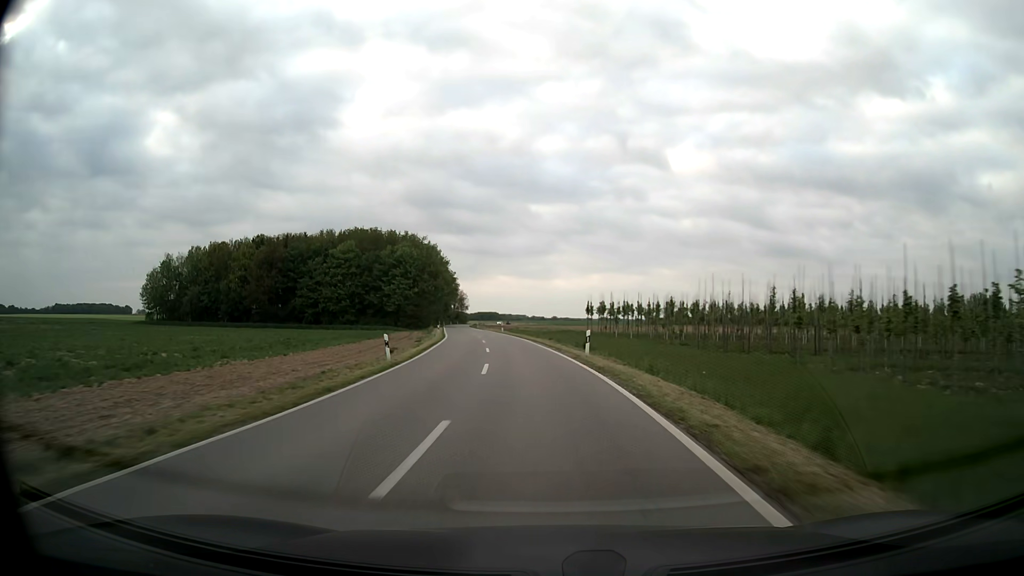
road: unclassified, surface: asphalt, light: Day
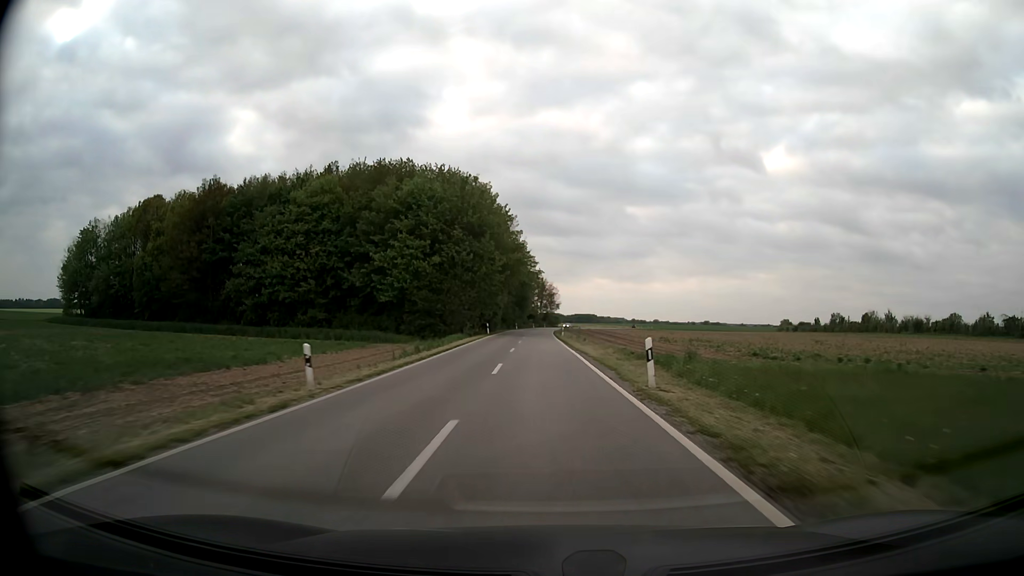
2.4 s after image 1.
(-4.9, +60.5) m; -8°
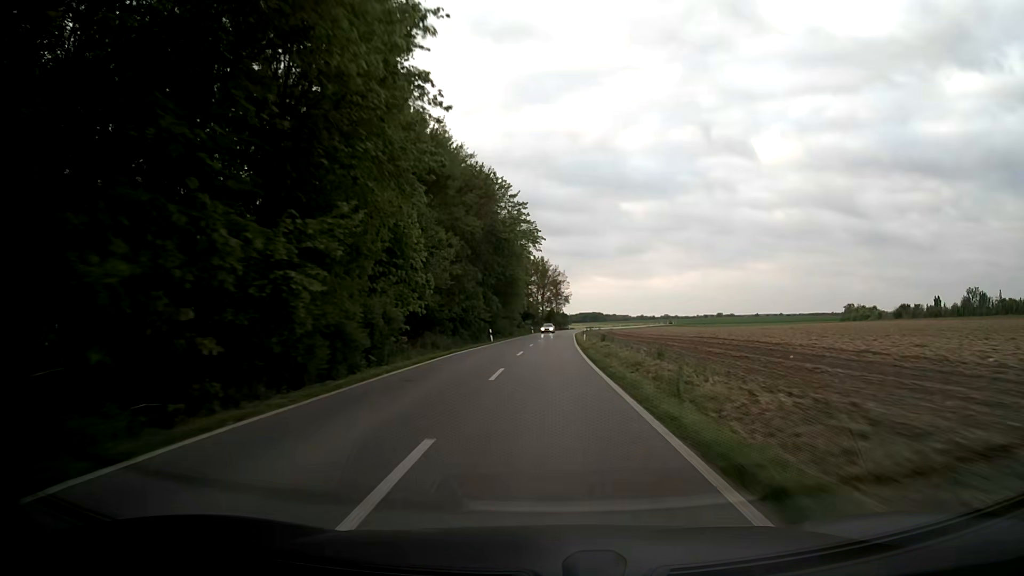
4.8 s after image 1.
(-0.7, +62.2) m; 0°
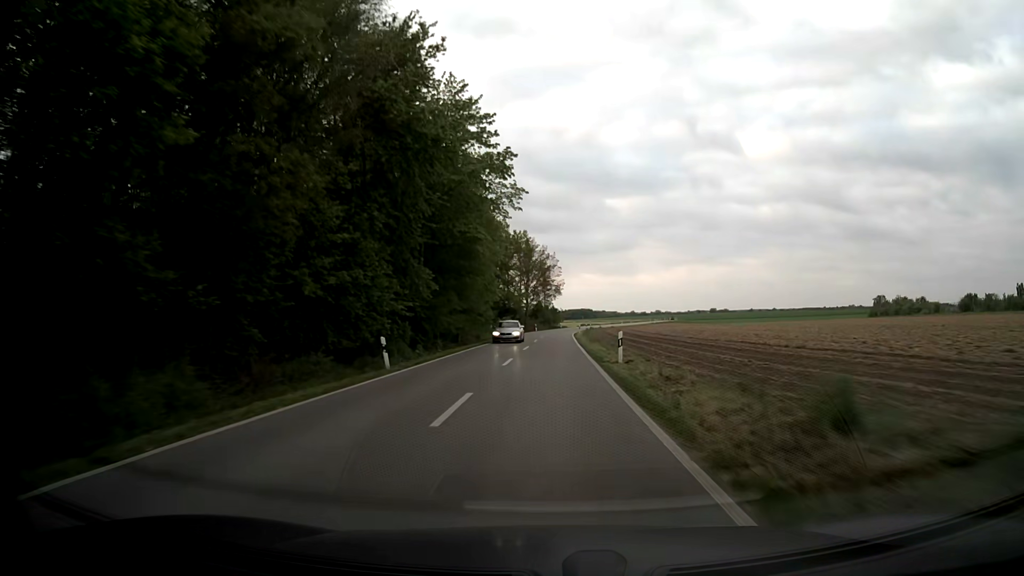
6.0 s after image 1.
(+0.2, +31.2) m; +1°
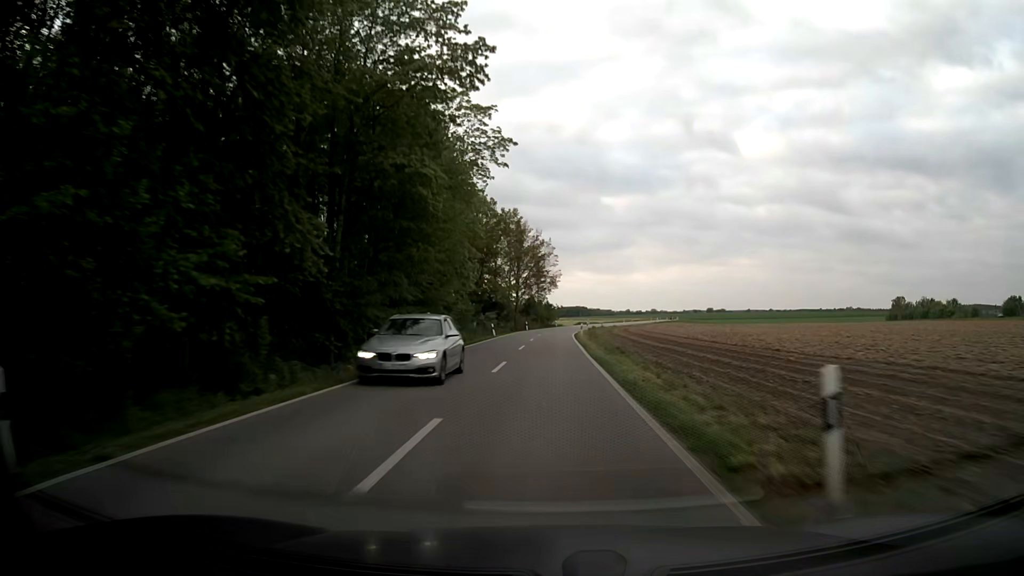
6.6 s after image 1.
(+0.1, +15.6) m; +1°
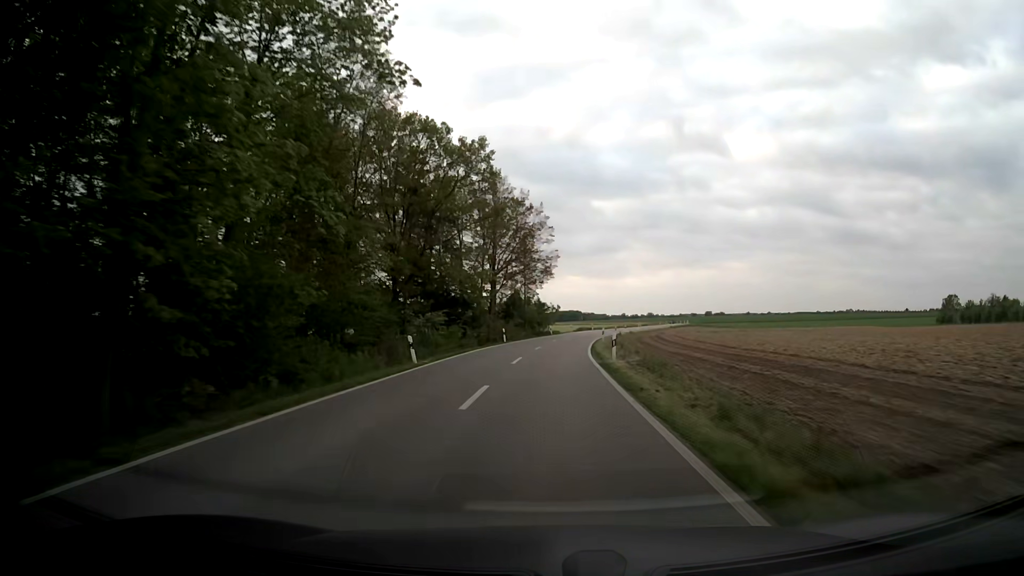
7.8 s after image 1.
(+0.1, +31.0) m; +1°
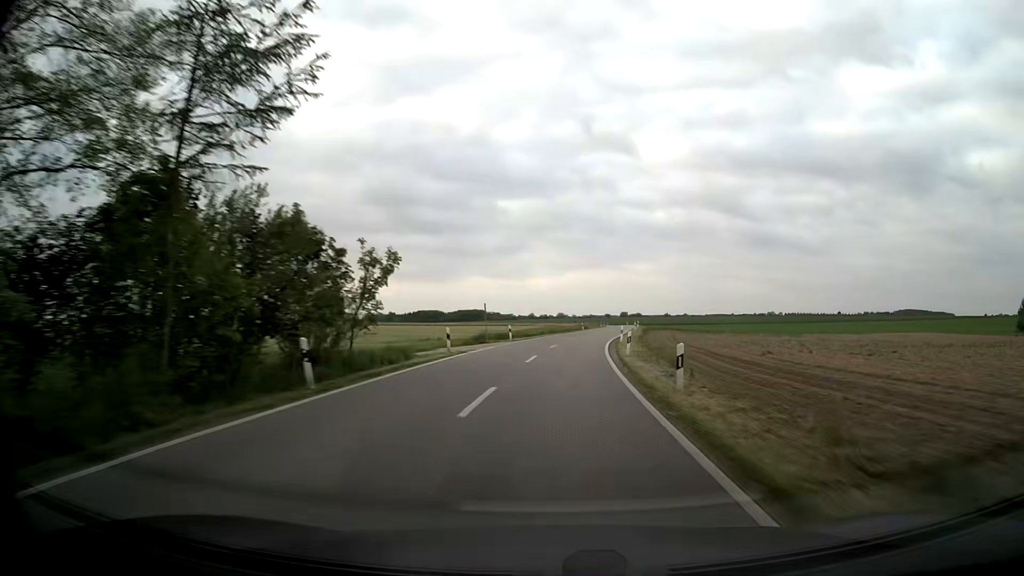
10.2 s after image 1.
(+2.9, +61.4) m; +7°
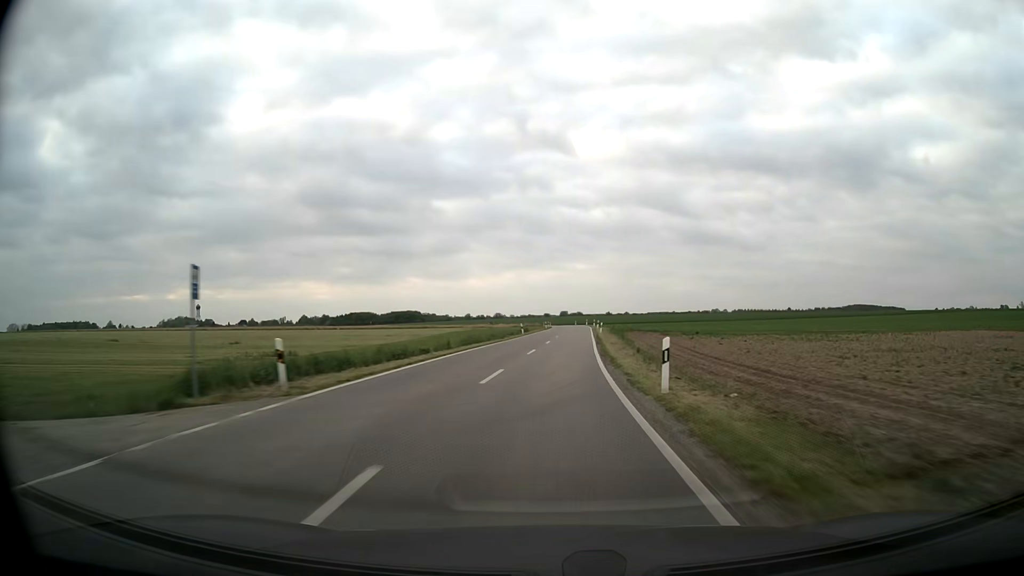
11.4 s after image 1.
(+1.7, +31.2) m; +6°
(0, +10) (0, +20) (+1, +30) (+1, +40) (+2, +50) (+3, +60) (+3, +70) (+4, +80) (+5, +90) (+5, +100) m
